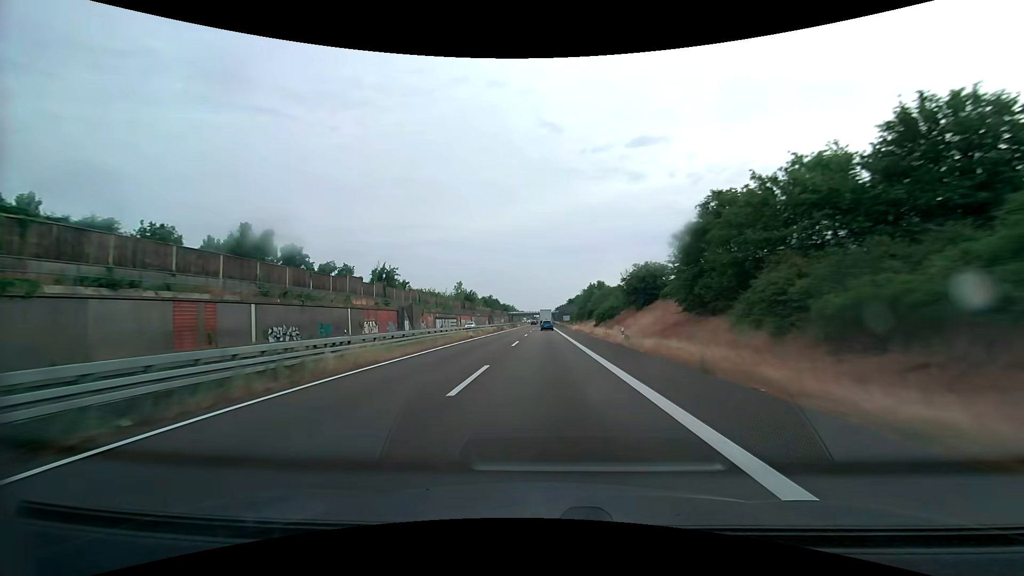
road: trunk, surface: asphalt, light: Day
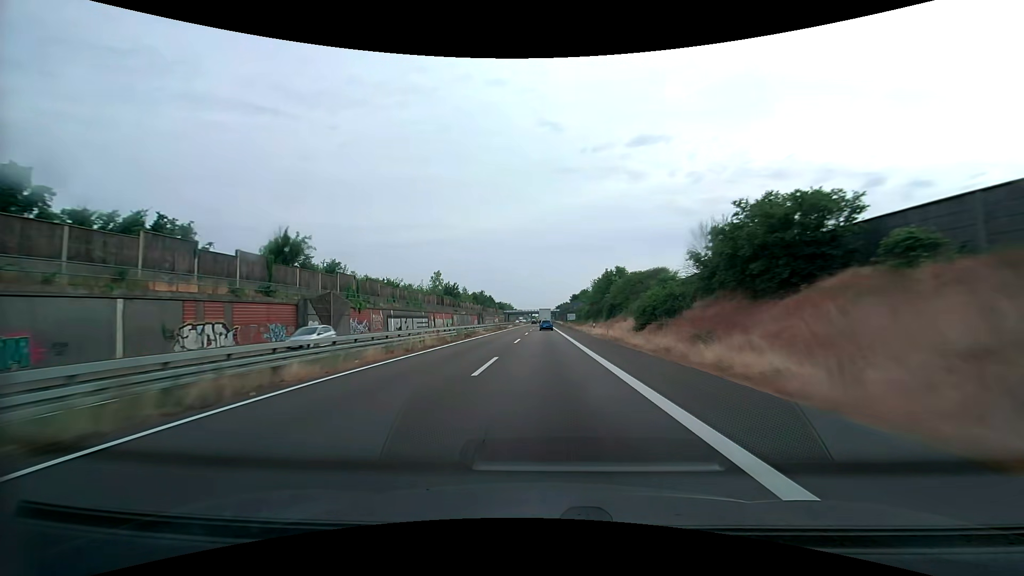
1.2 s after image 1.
(0.0, +32.9) m; 0°
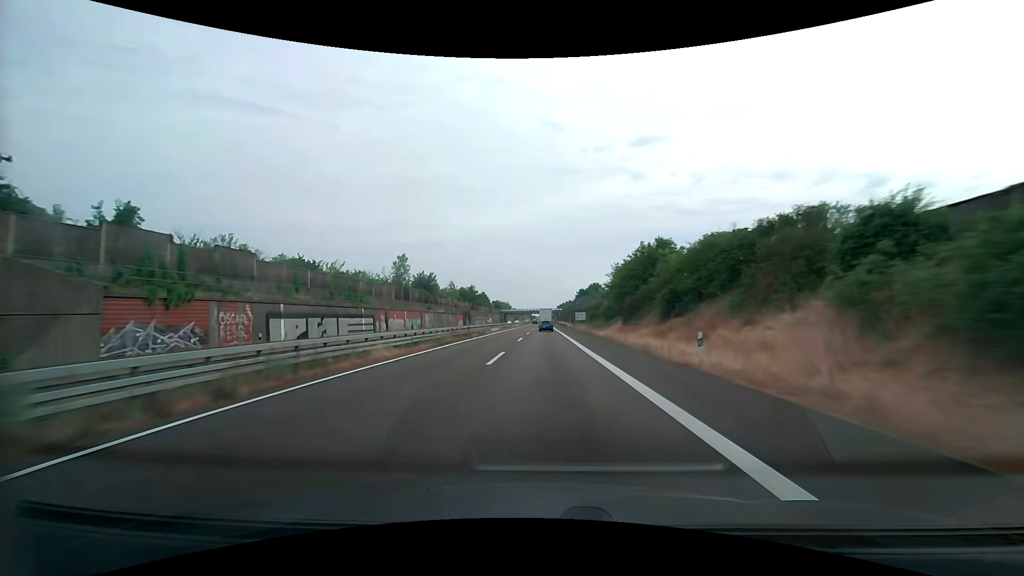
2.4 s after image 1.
(0.0, +32.9) m; 0°
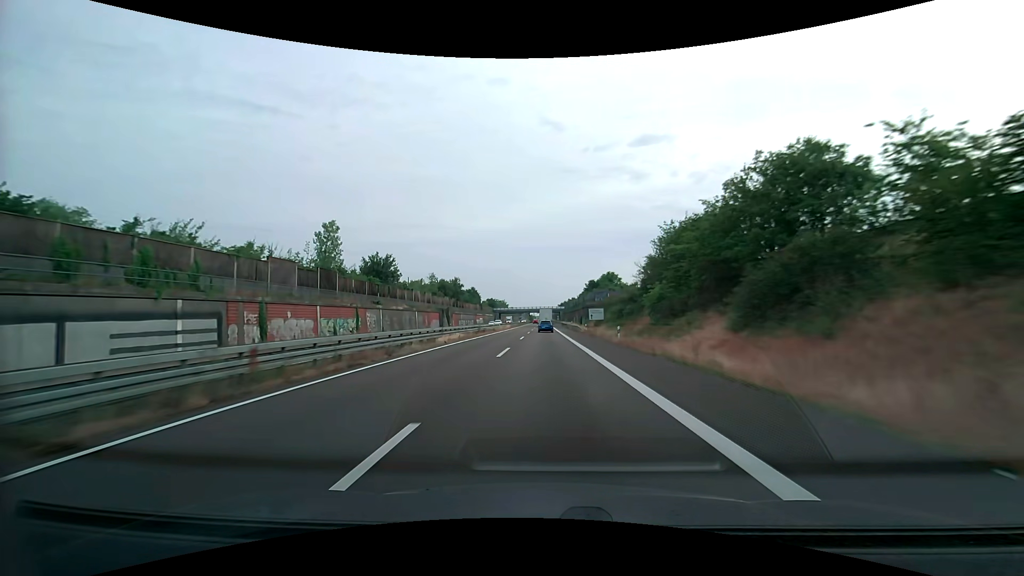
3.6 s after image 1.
(0.0, +32.8) m; 0°
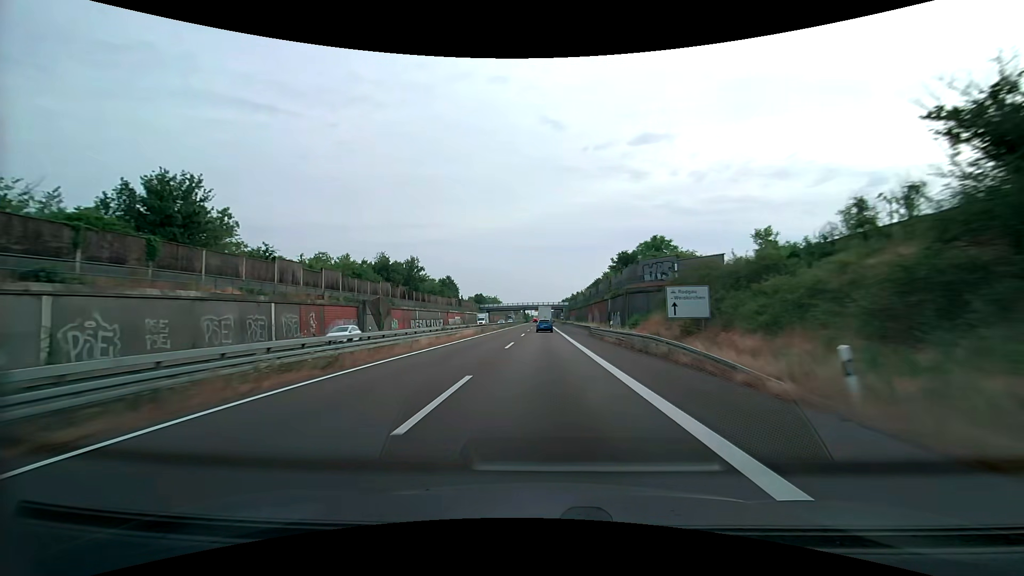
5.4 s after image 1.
(+0.1, +48.6) m; 0°
(0, +10) (0, +20) (0, +30) (0, +40) (0, +50) (0, +60) (0, +70) (0, +80) (0, +90) (0, +100) m
